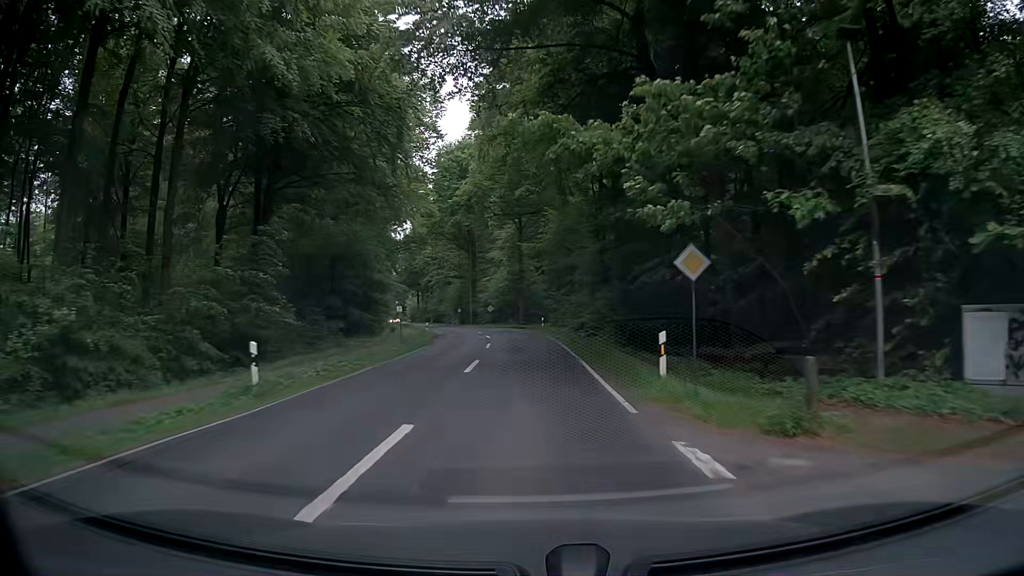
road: tertiary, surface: asphalt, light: Day
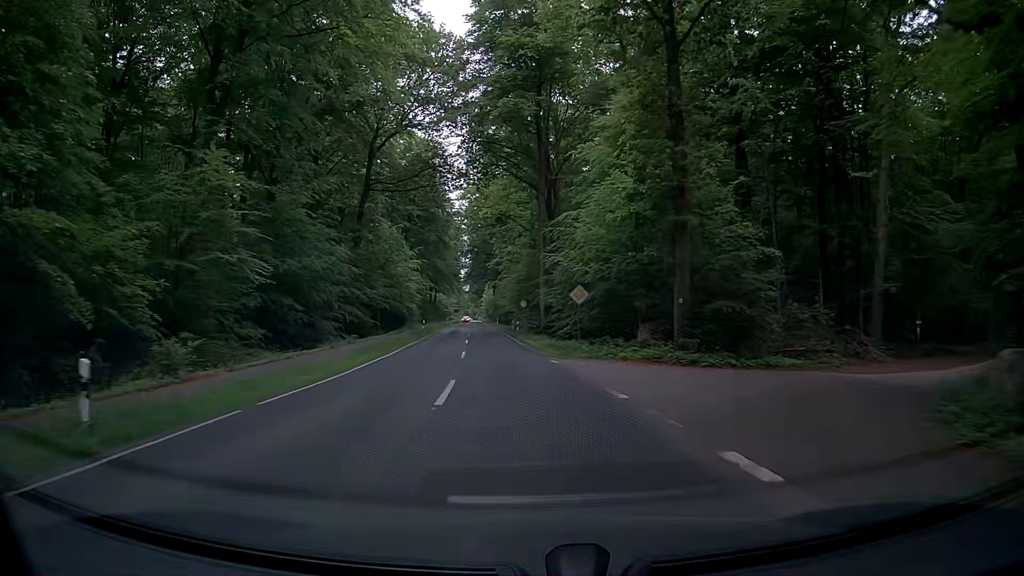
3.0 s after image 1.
(-2.4, +53.6) m; -7°
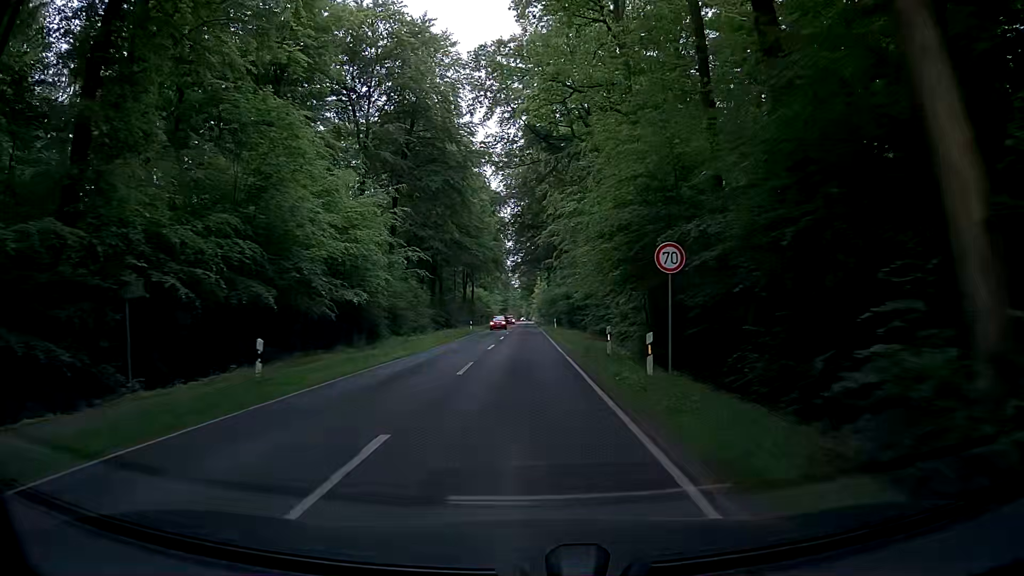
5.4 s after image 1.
(-2.8, +42.9) m; -5°
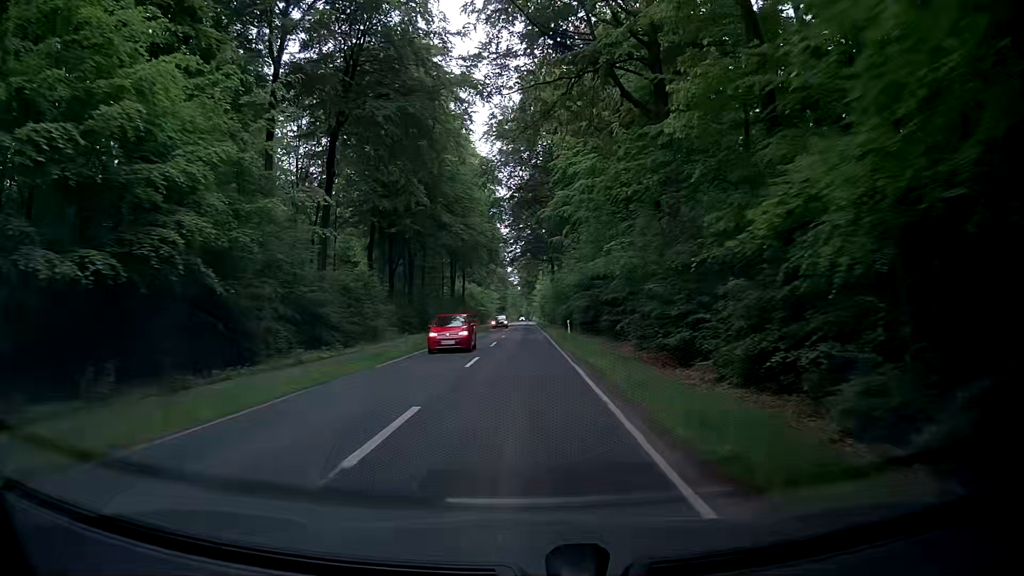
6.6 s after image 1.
(-0.4, +21.5) m; -2°
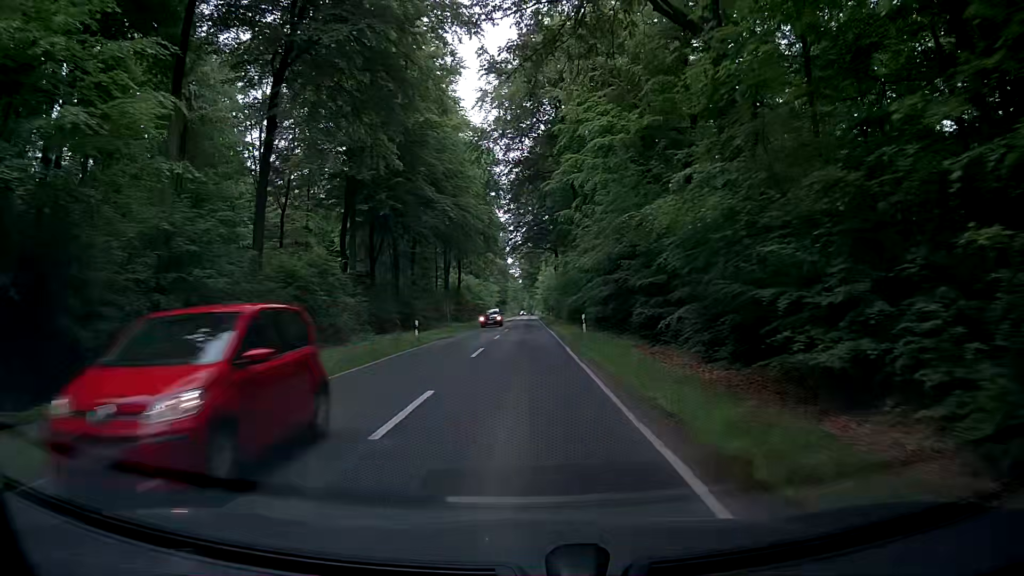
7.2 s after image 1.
(+0.1, +10.8) m; +1°
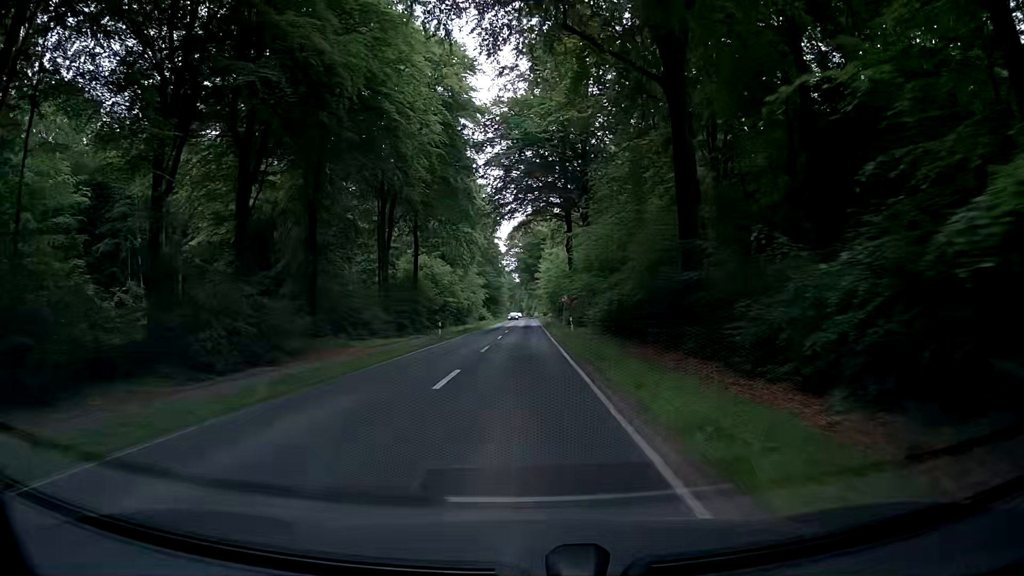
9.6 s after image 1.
(-0.3, +43.0) m; -1°
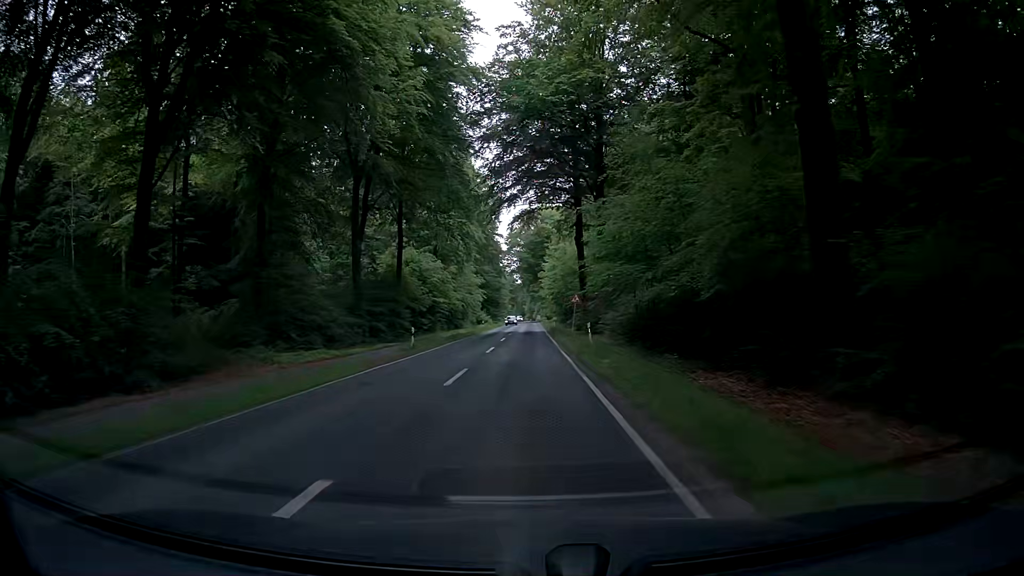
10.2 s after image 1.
(0.0, +10.8) m; 0°
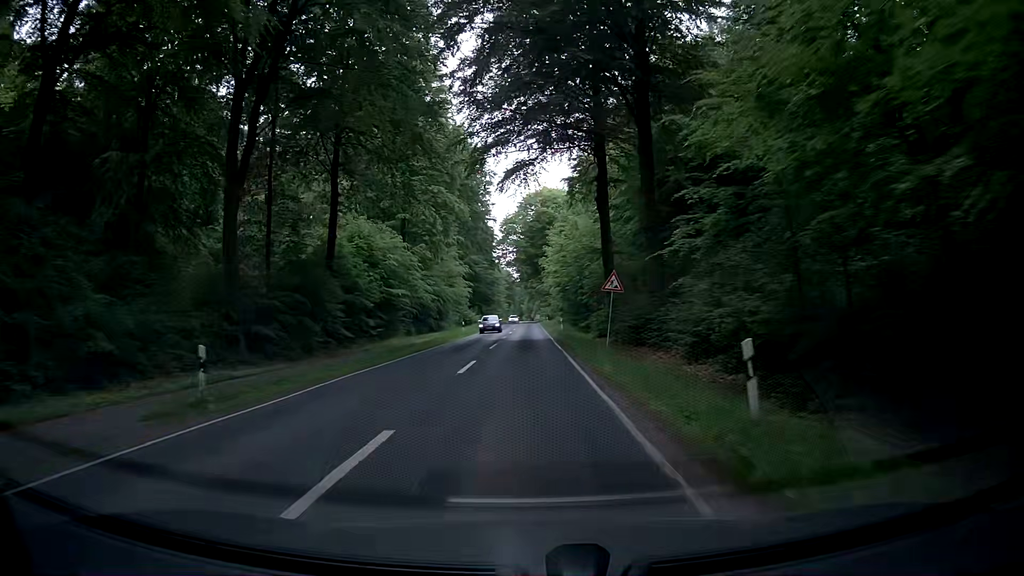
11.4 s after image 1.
(0.0, +21.5) m; 0°
(0, +10) (0, +20) (0, +30) (0, +40) (0, +50) (0, +60) (0, +70) (0, +80) (0, +90) (0, +100) m
